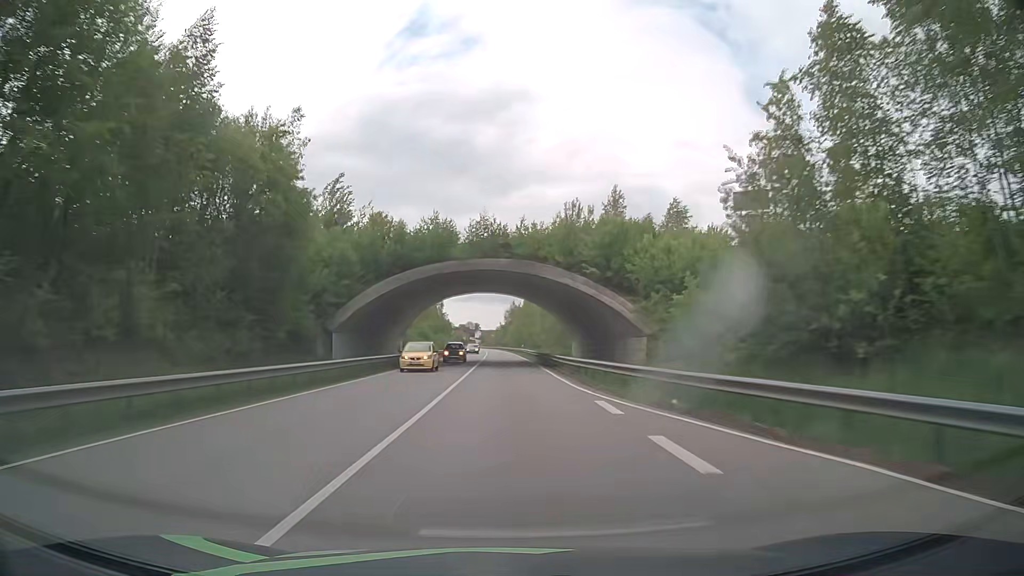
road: primary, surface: asphalt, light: Day
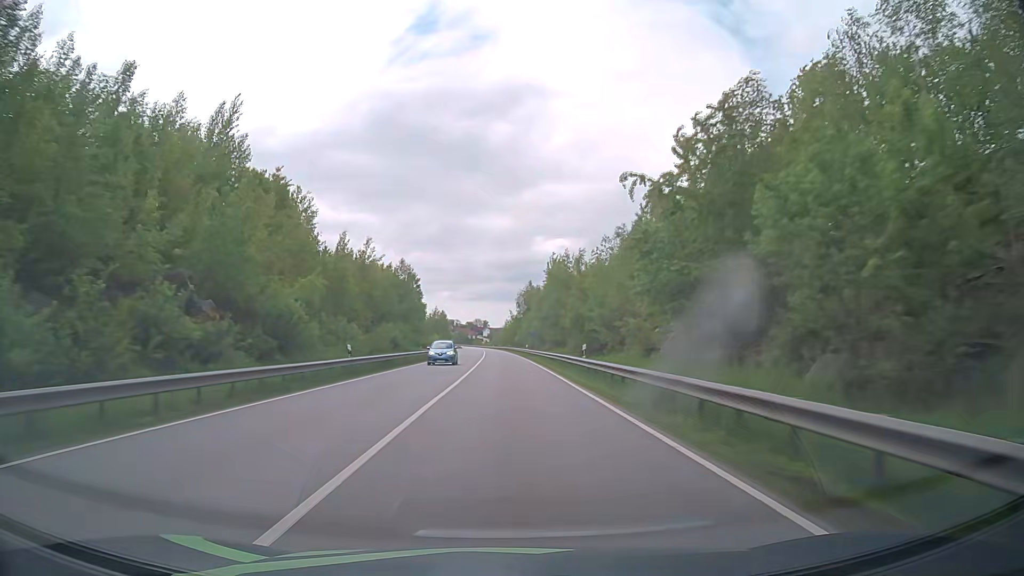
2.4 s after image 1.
(-0.4, +63.4) m; 0°
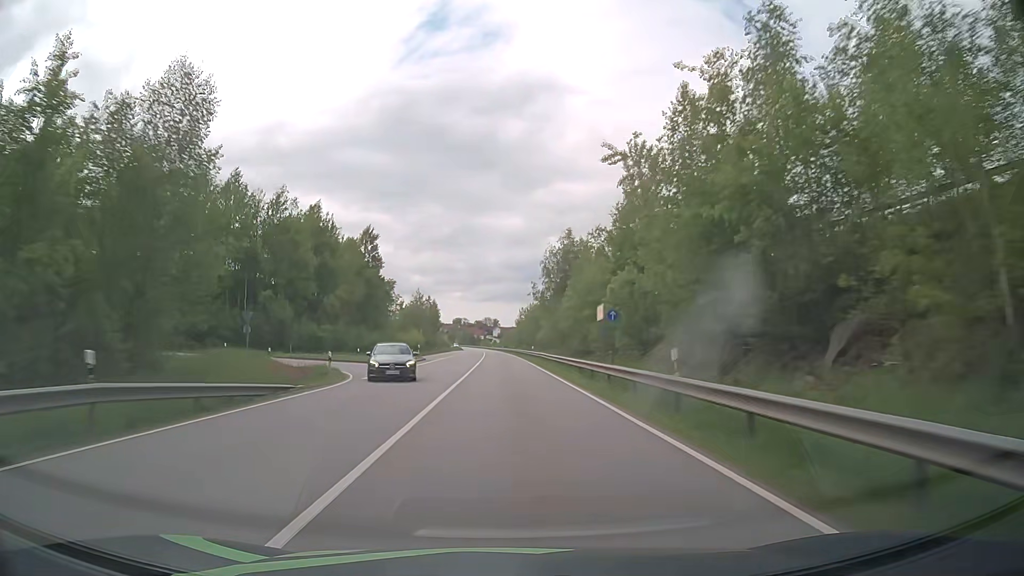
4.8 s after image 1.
(-1.0, +63.0) m; -1°
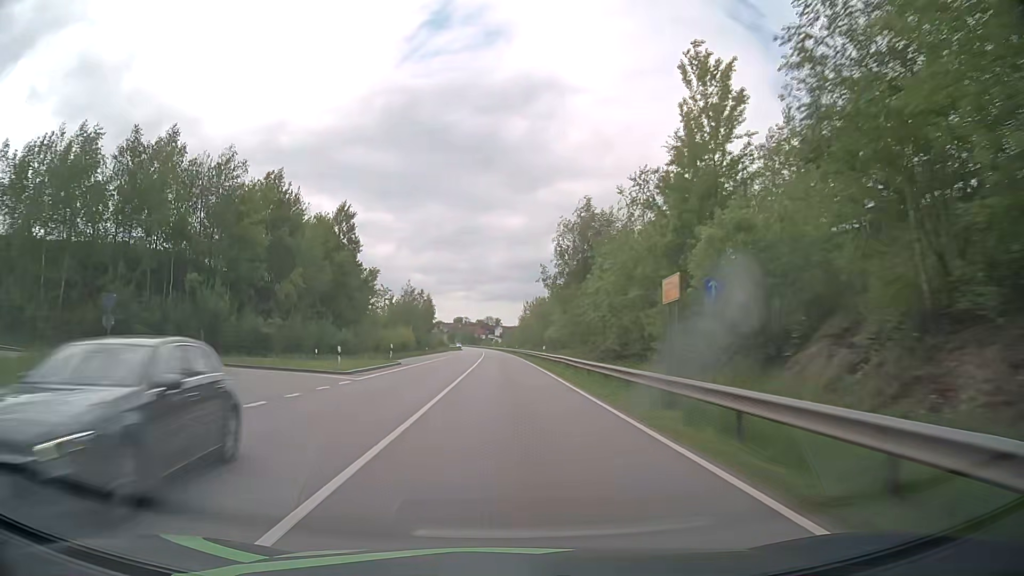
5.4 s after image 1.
(0.0, +15.7) m; 0°
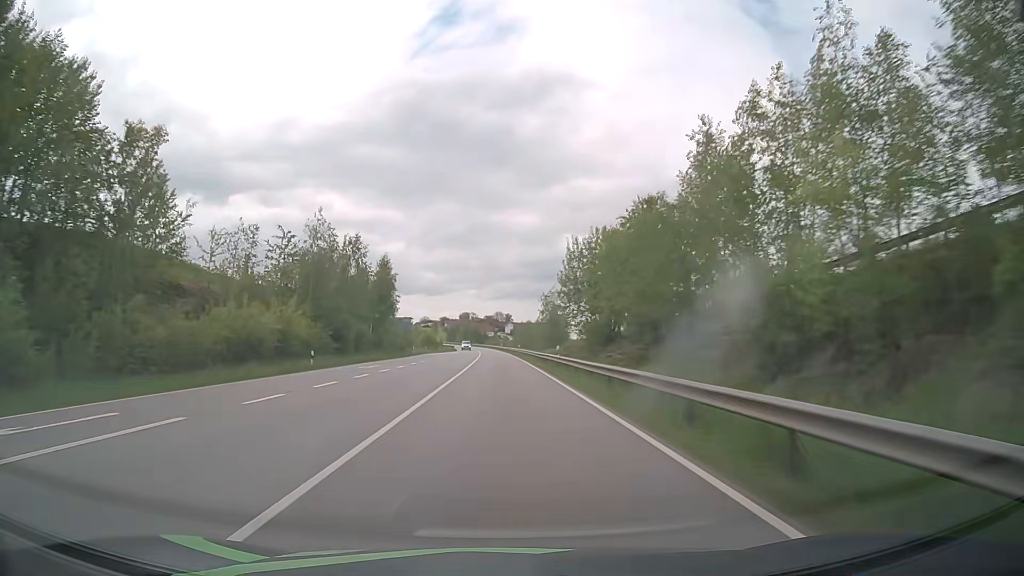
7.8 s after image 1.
(-0.7, +62.6) m; -1°
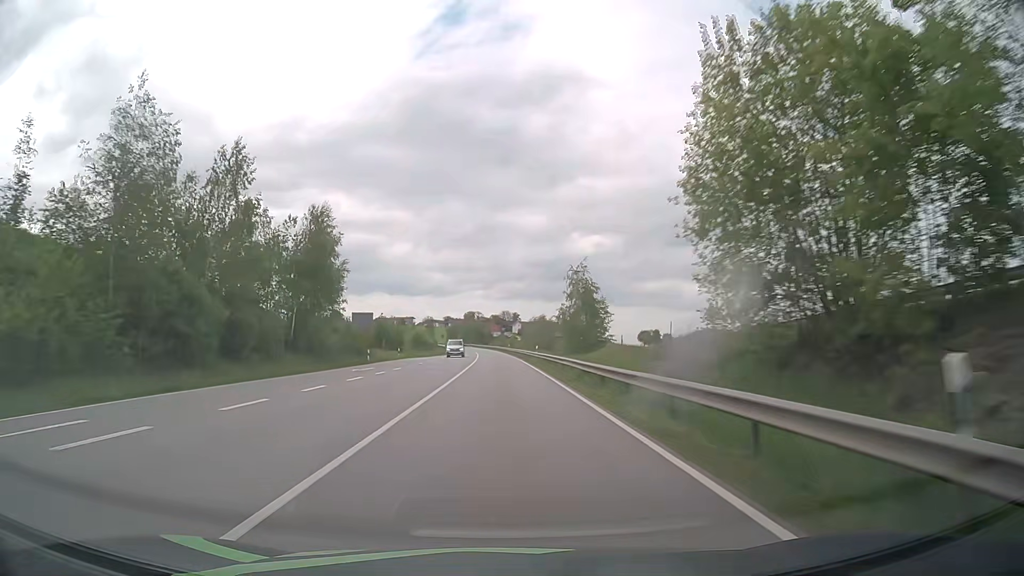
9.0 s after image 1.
(-0.1, +31.2) m; 0°
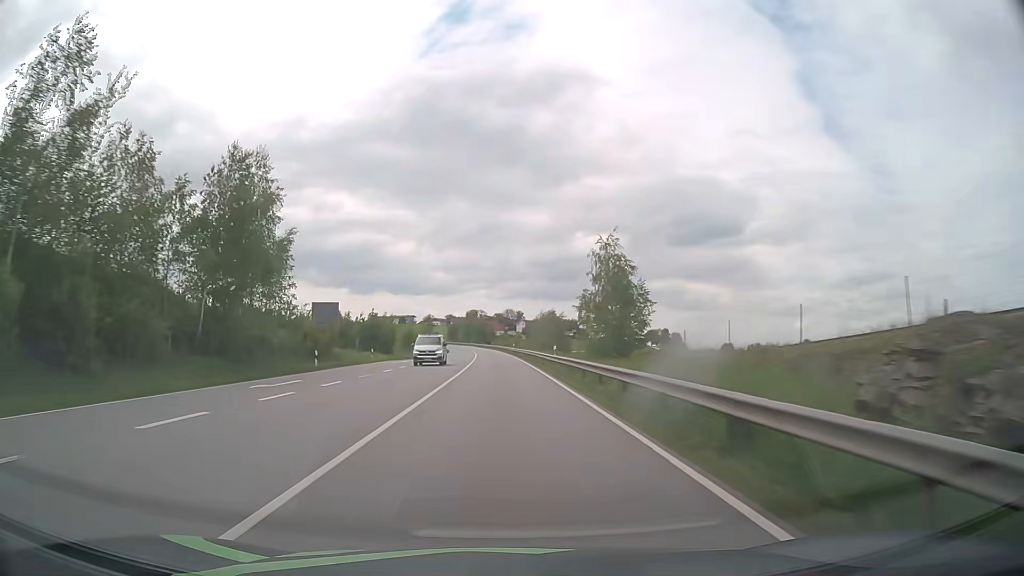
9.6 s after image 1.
(-0.1, +15.6) m; -1°
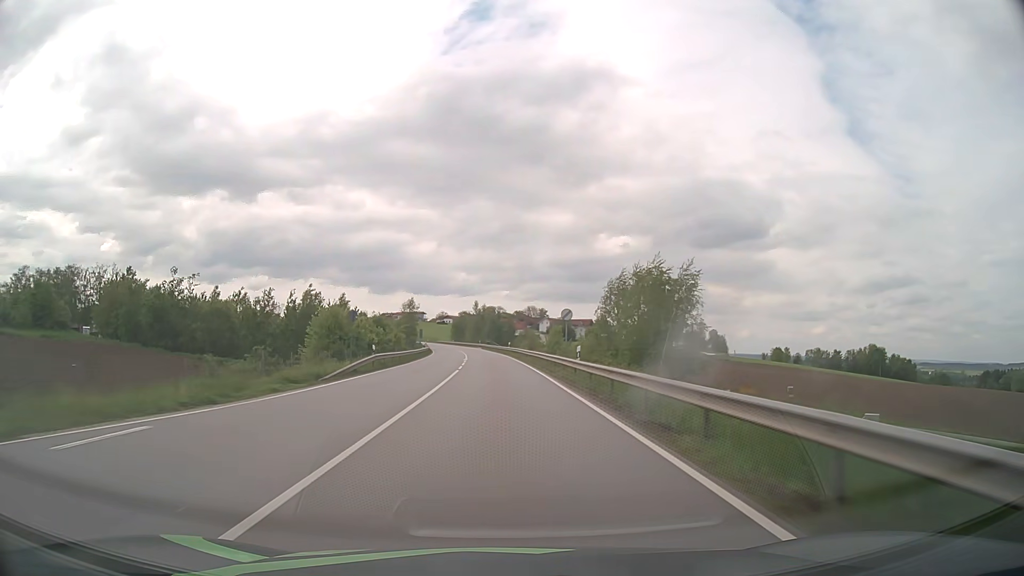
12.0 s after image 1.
(-0.8, +62.8) m; -2°
(0, +10) (0, +20) (0, +30) (0, +40) (-1, +50) (-1, +60) (-2, +70) (-2, +80) (-3, +90) (-4, +100) m
